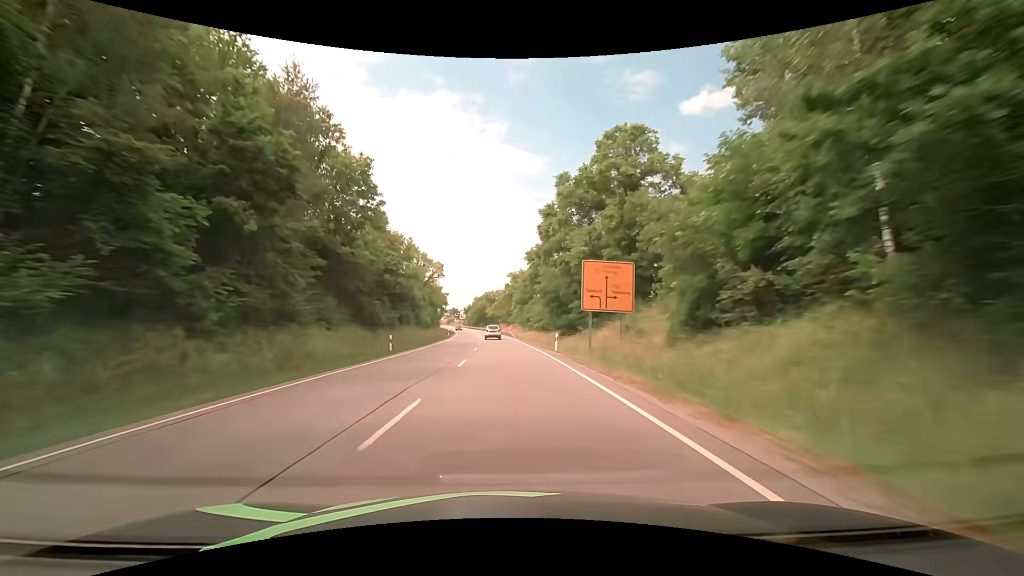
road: primary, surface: asphalt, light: Day
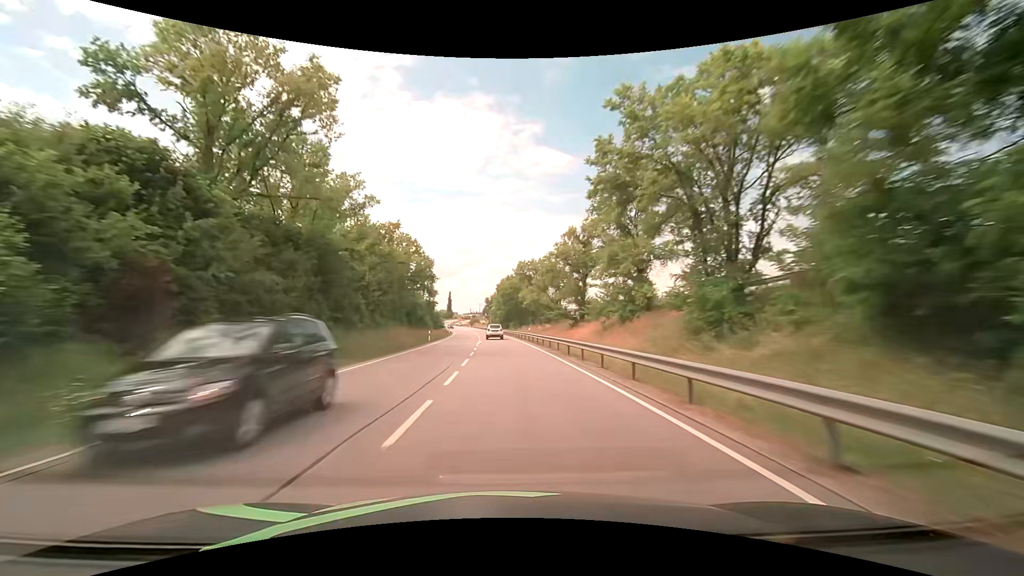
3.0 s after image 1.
(-2.9, +78.8) m; -4°
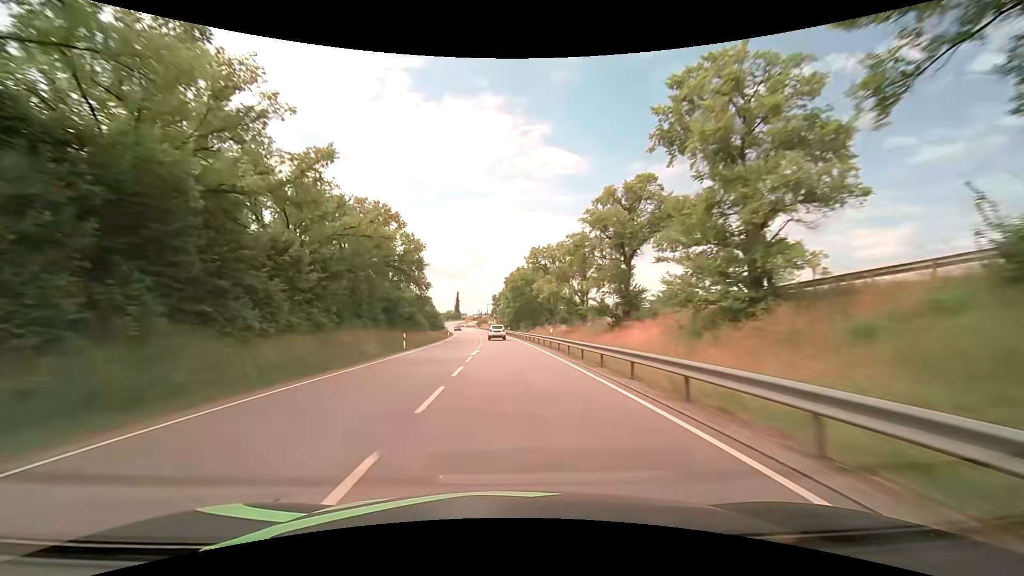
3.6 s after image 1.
(-0.2, +15.7) m; -1°
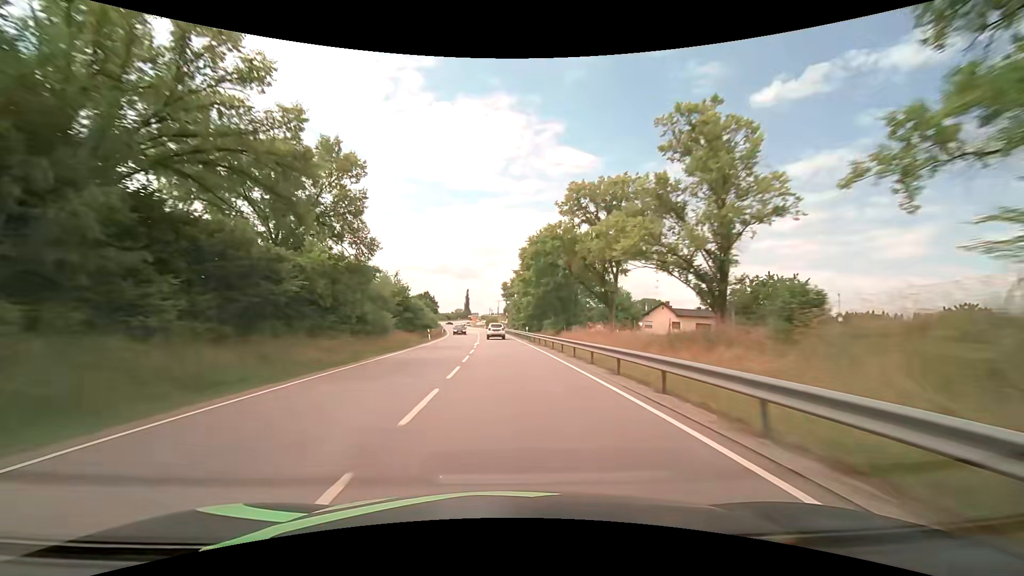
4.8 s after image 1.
(-0.5, +30.9) m; -2°
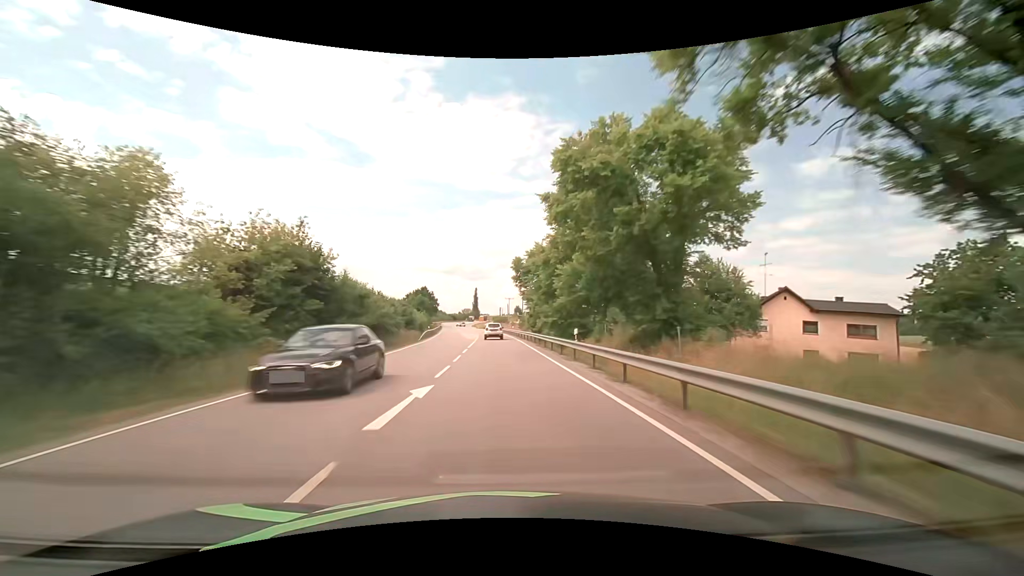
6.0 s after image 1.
(-0.2, +29.9) m; -1°
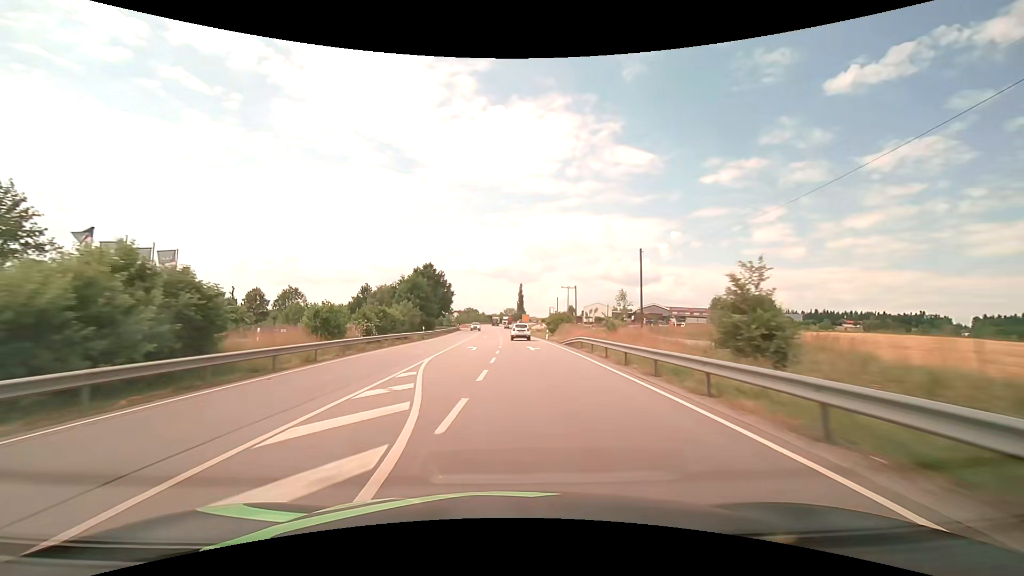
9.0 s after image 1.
(-2.7, +69.7) m; -5°
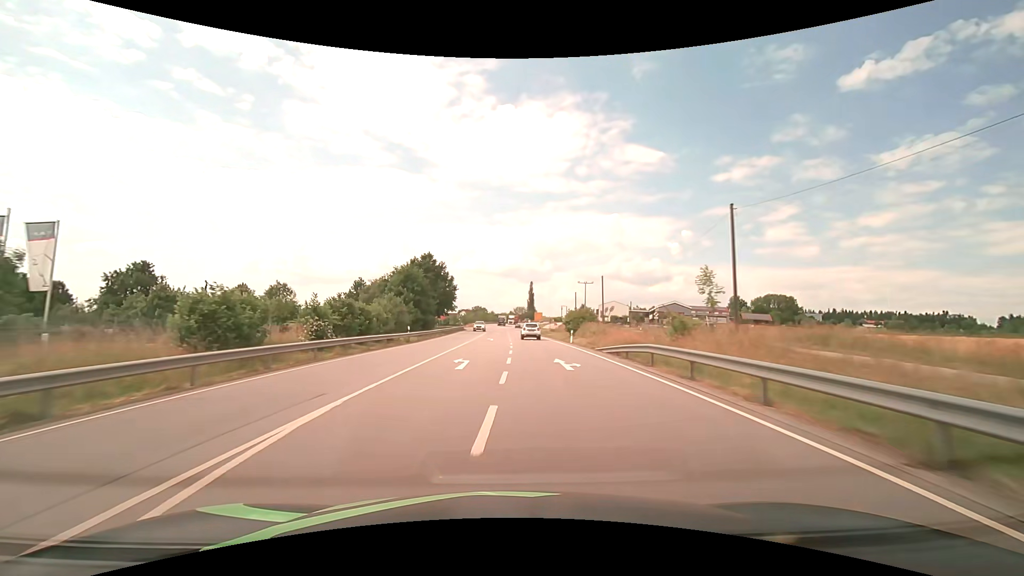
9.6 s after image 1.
(-0.1, +13.1) m; -1°
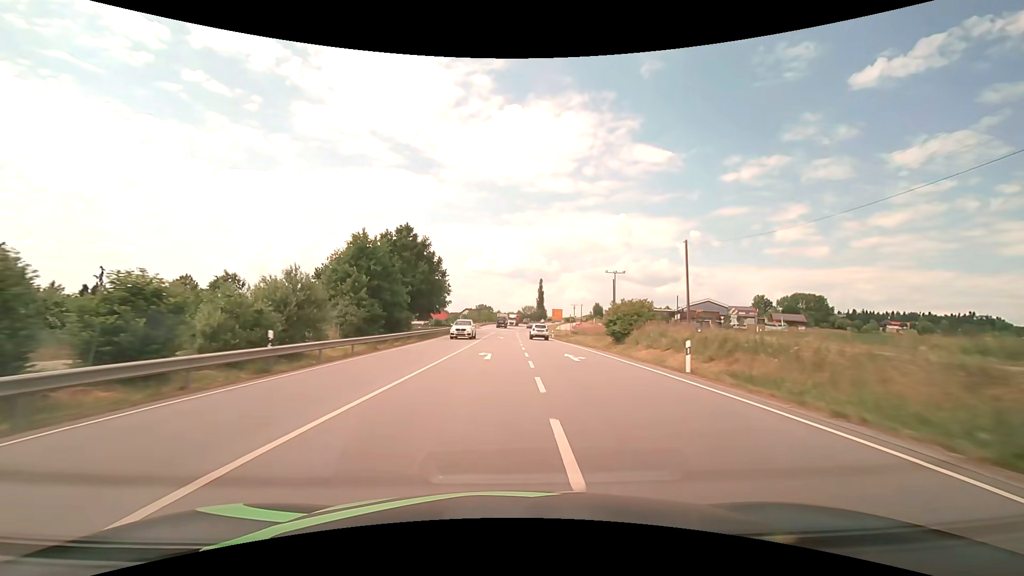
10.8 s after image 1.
(-0.3, +24.9) m; -1°
